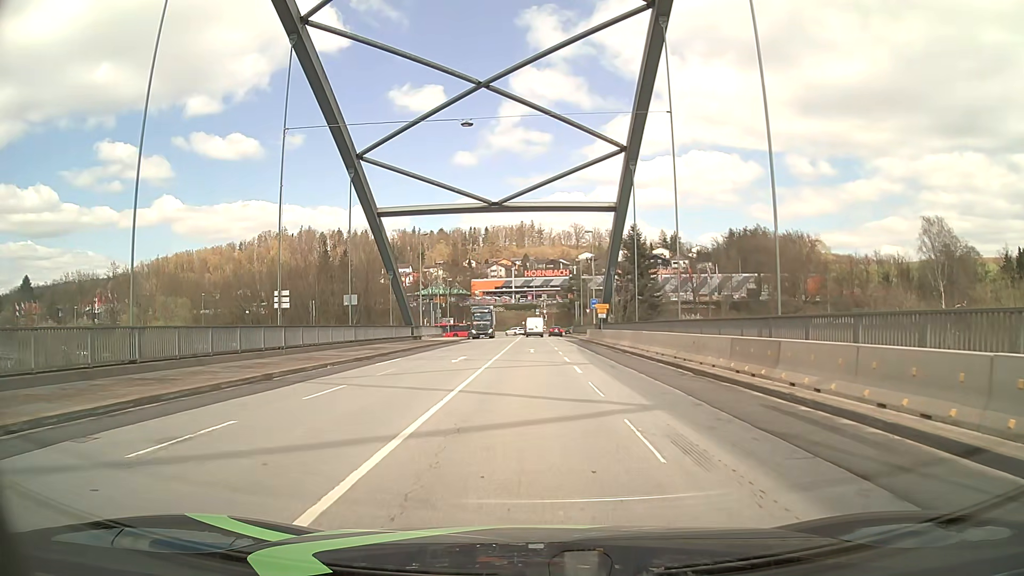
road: primary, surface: asphalt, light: Day
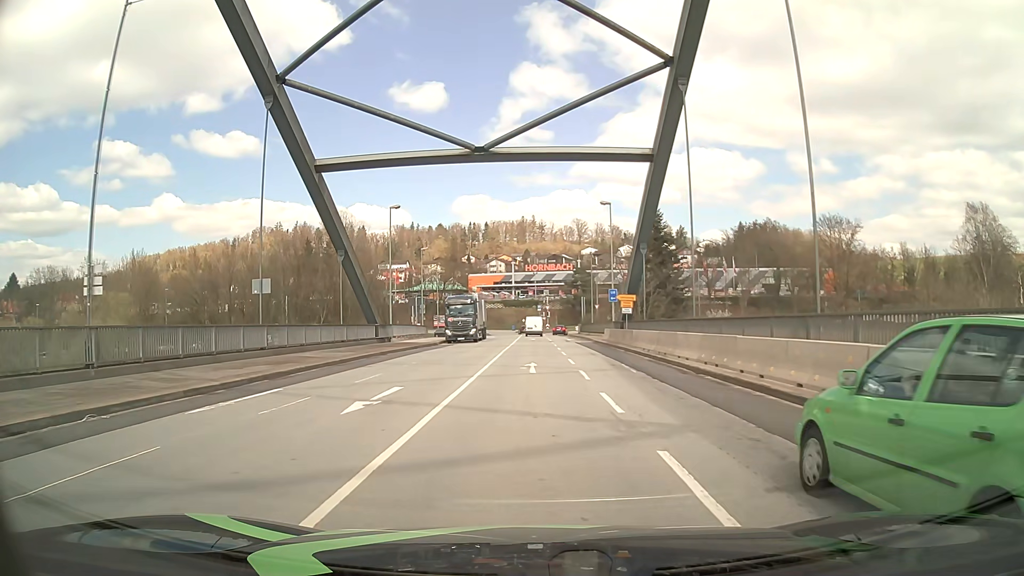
(-0.2, +14.4) m; 0°
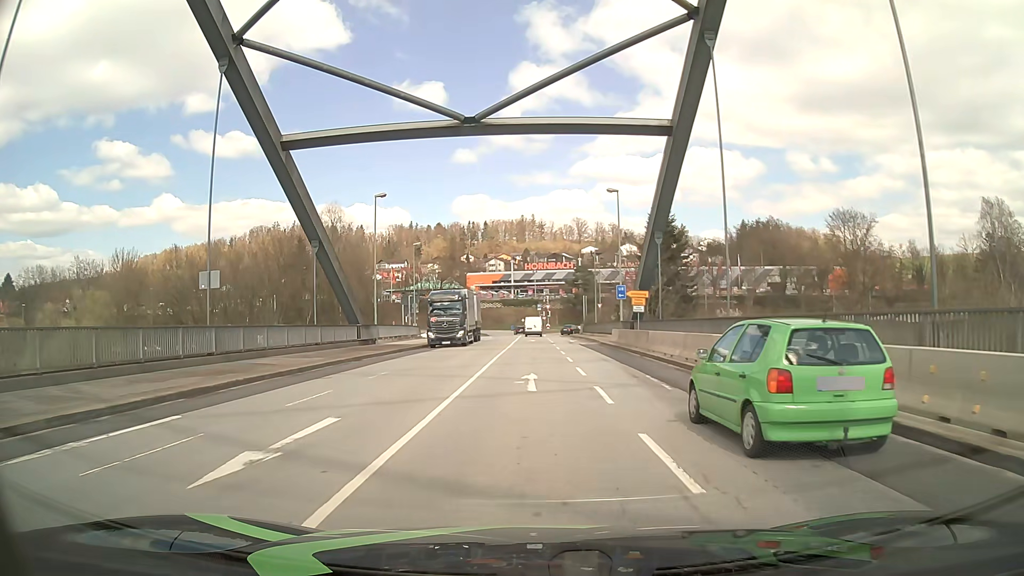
(0.0, +4.8) m; 0°
